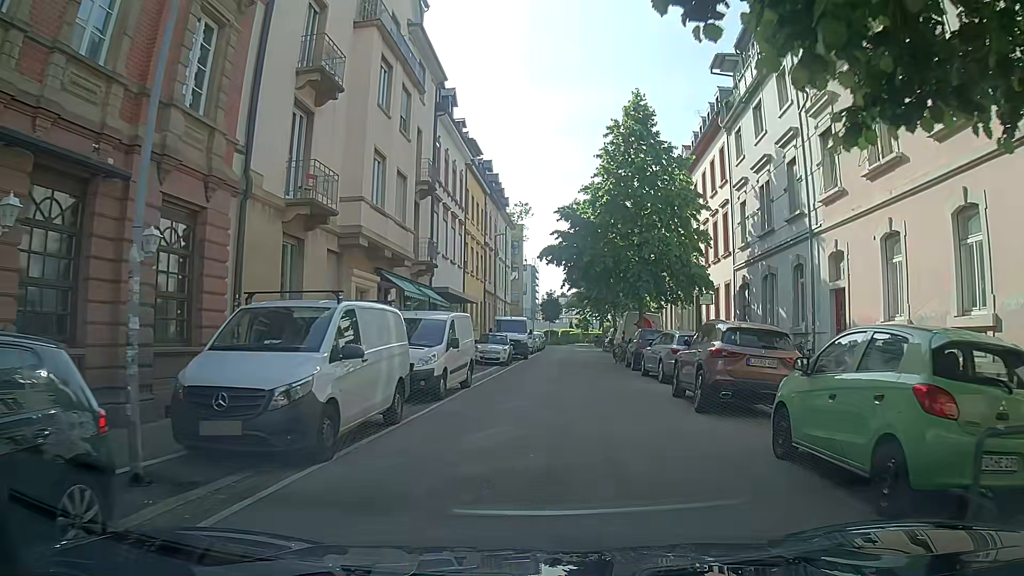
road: residential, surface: asphalt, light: Day
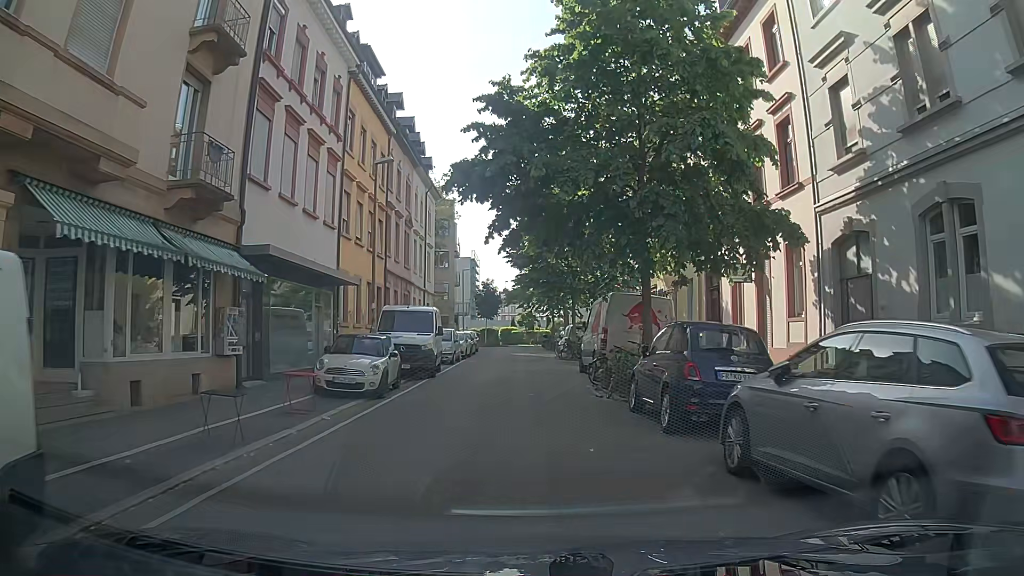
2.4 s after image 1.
(+1.1, +15.0) m; +6°
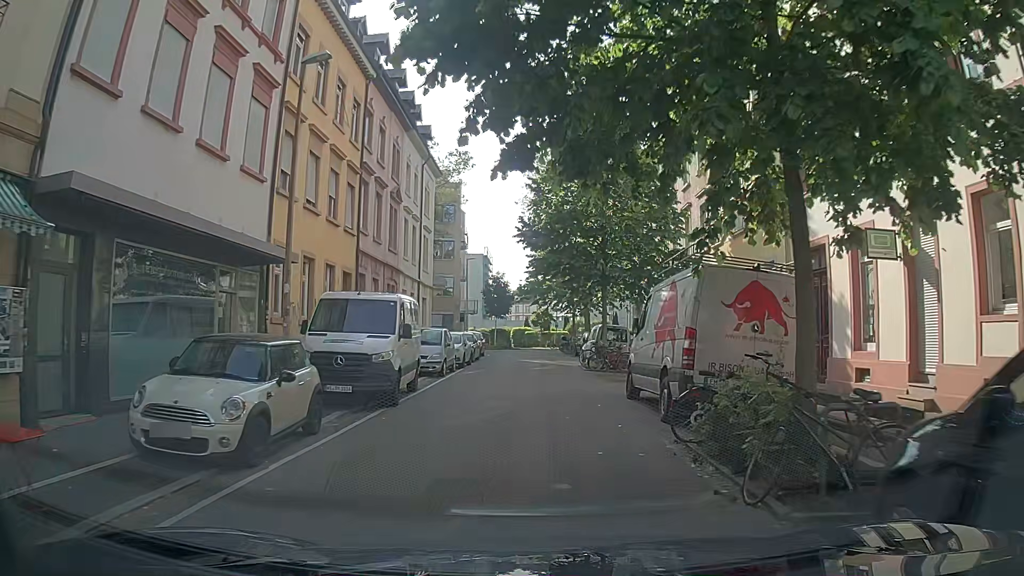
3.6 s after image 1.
(-0.1, +8.1) m; -2°
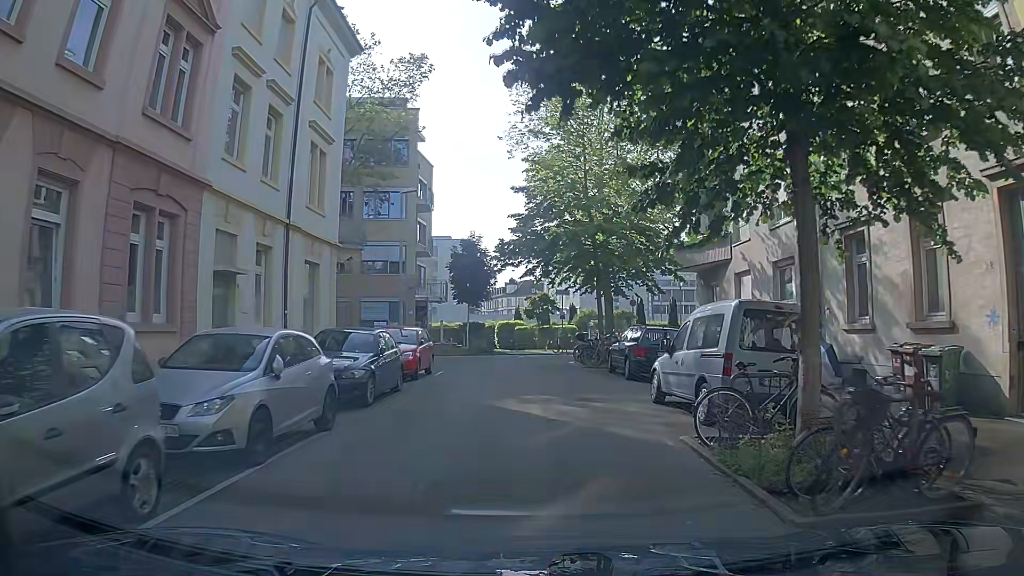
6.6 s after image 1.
(+0.1, +20.2) m; +1°
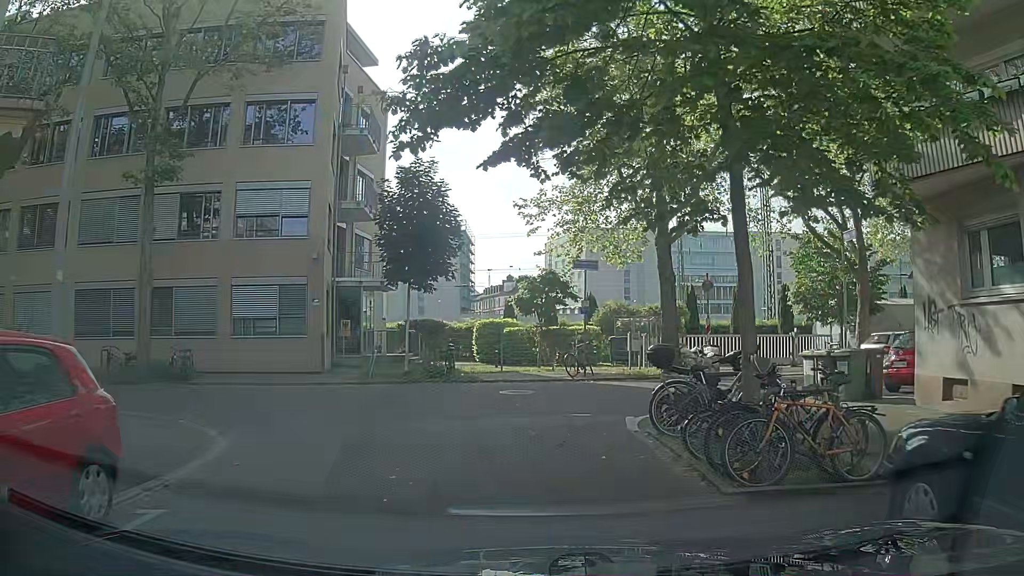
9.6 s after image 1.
(+0.1, +16.9) m; -1°
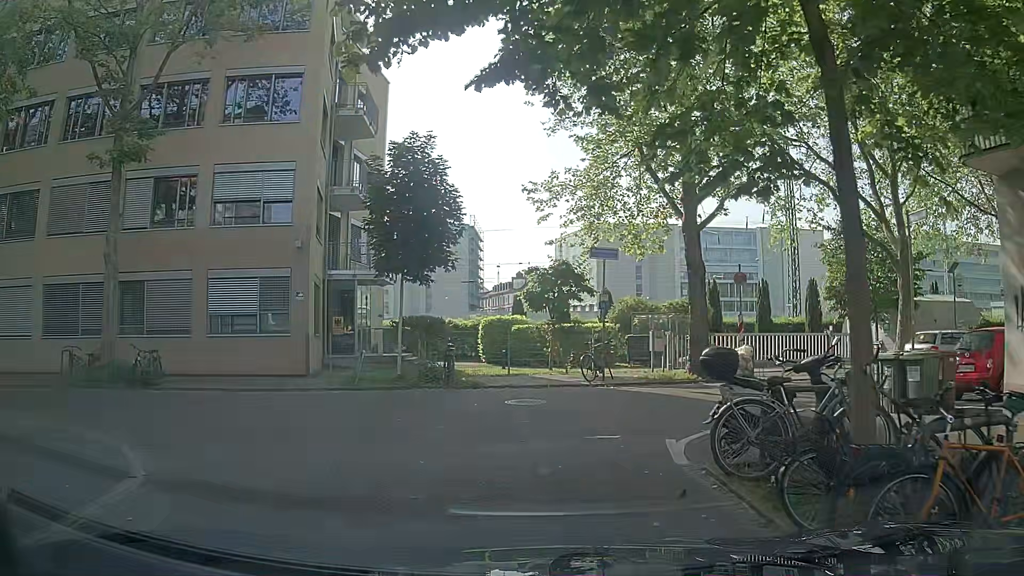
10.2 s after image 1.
(0.0, +2.4) m; -1°
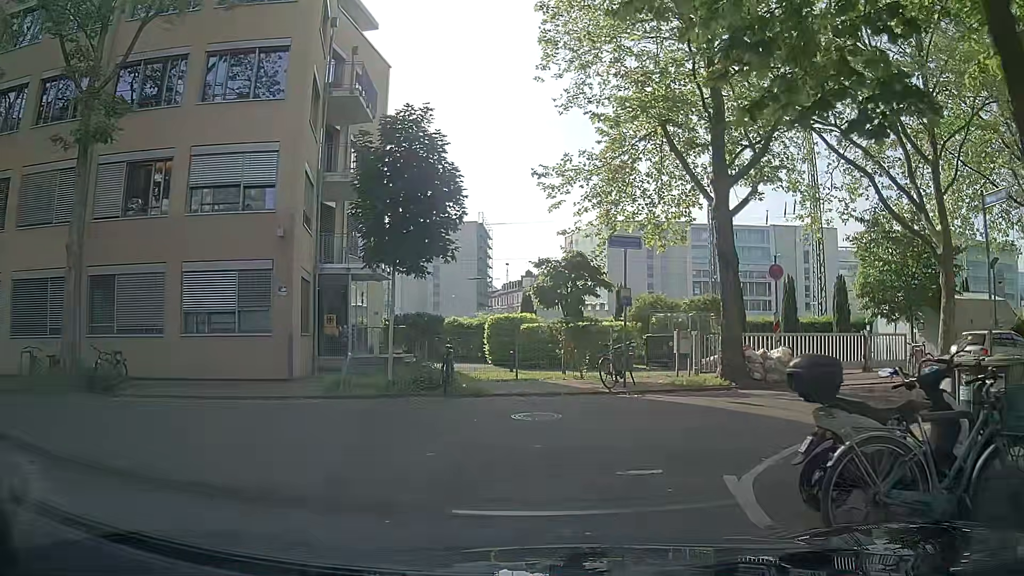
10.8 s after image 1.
(+0.1, +2.2) m; +2°
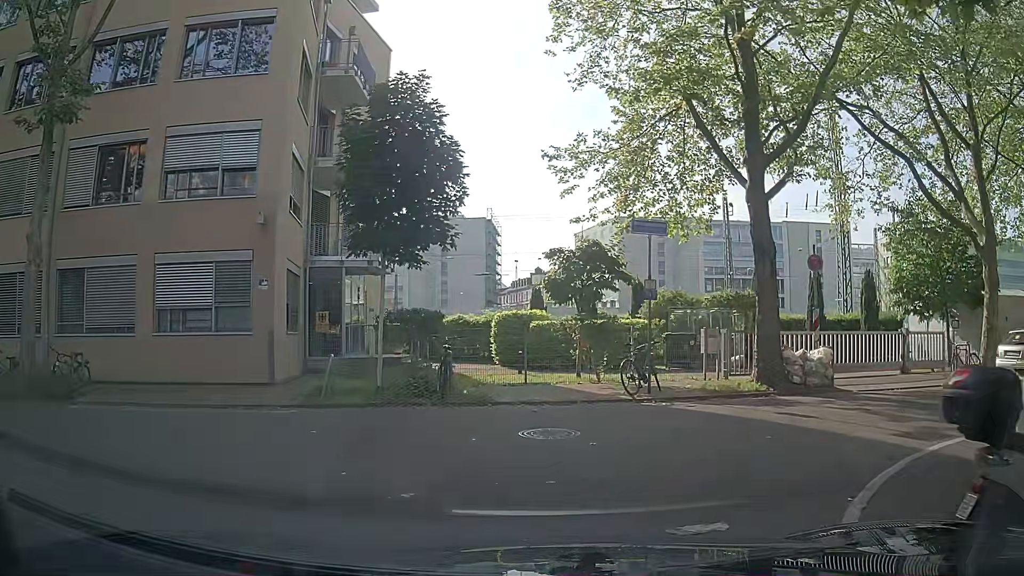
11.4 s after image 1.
(-0.1, +1.9) m; -1°
